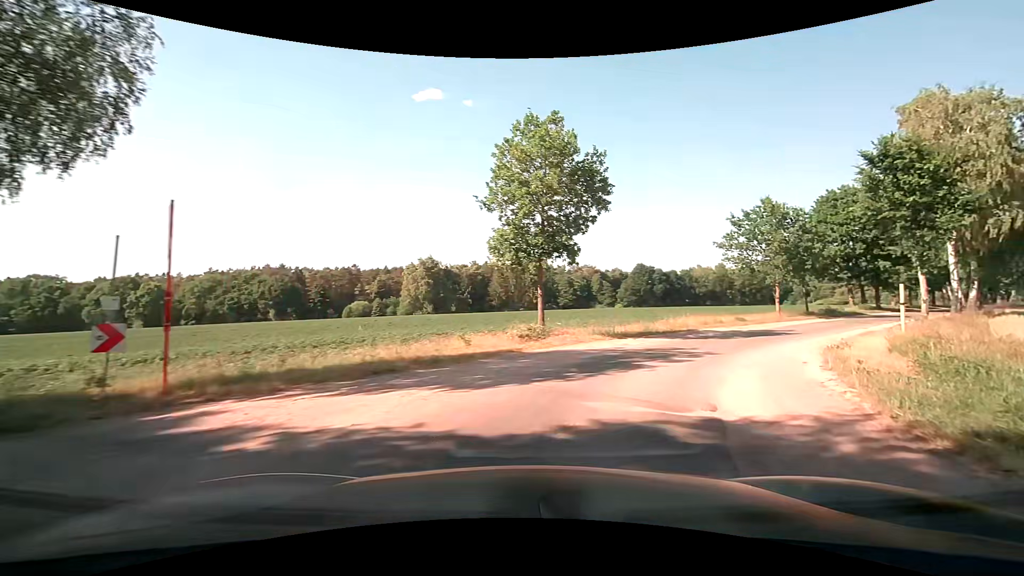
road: unclassified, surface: asphalt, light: Day
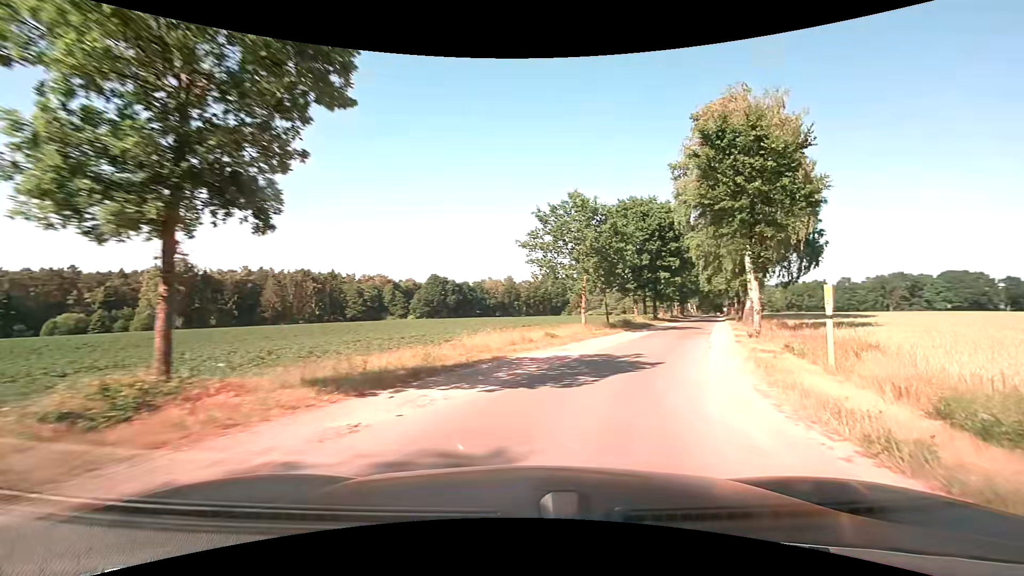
(+2.1, +10.1) m; +22°
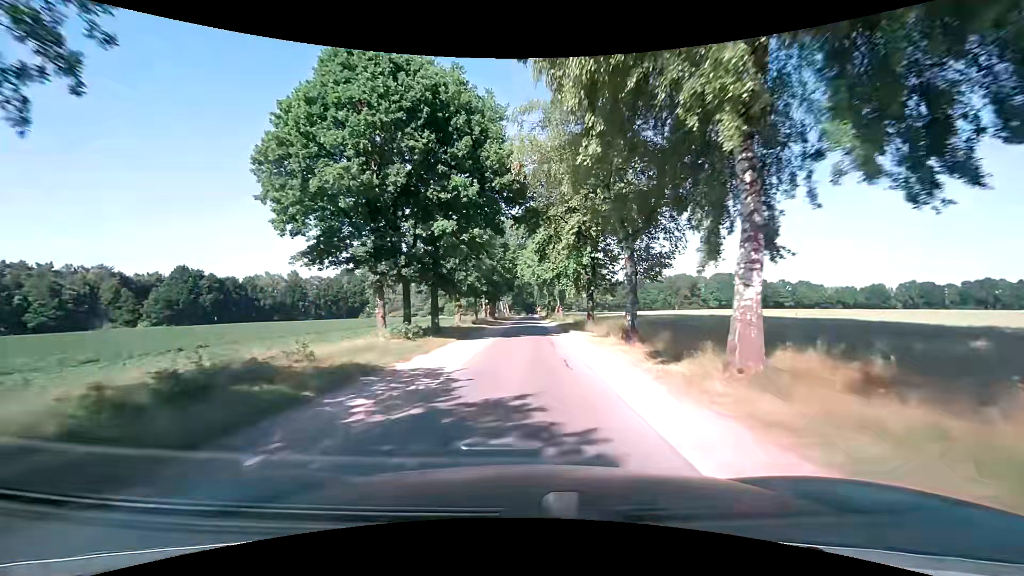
(+10.9, +33.0) m; +22°
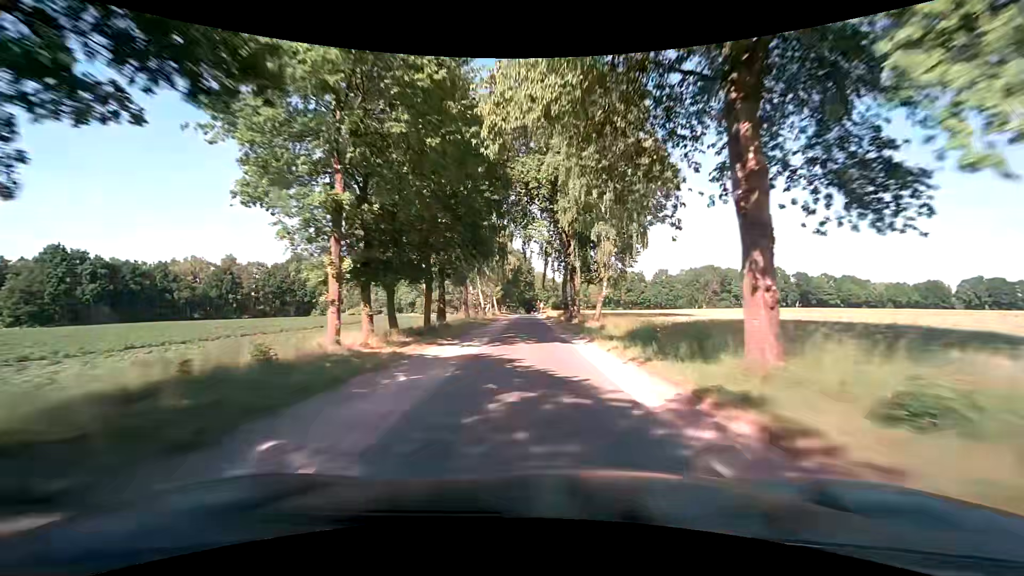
(+0.2, +50.9) m; 0°
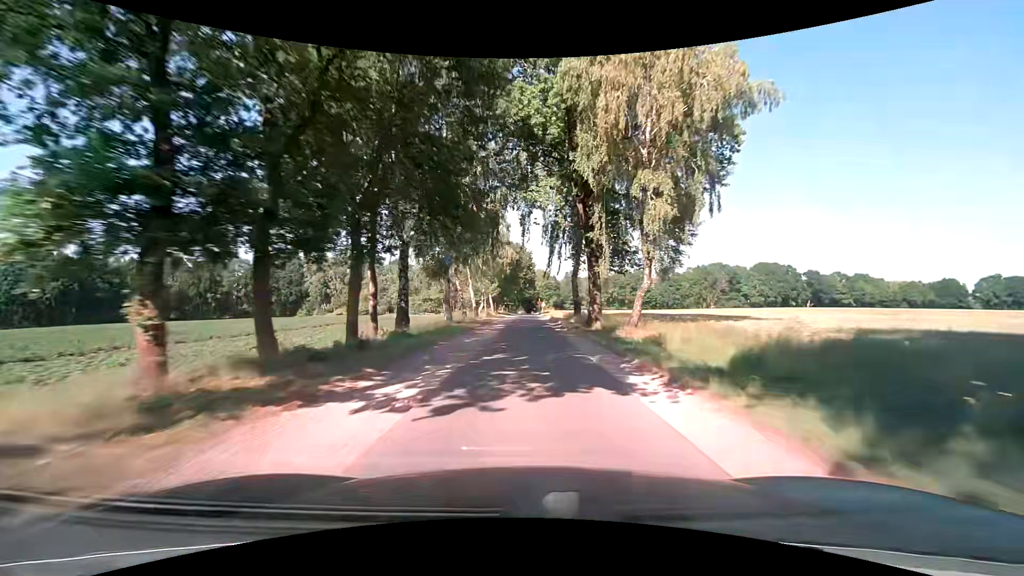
(0.0, +11.3) m; -1°
